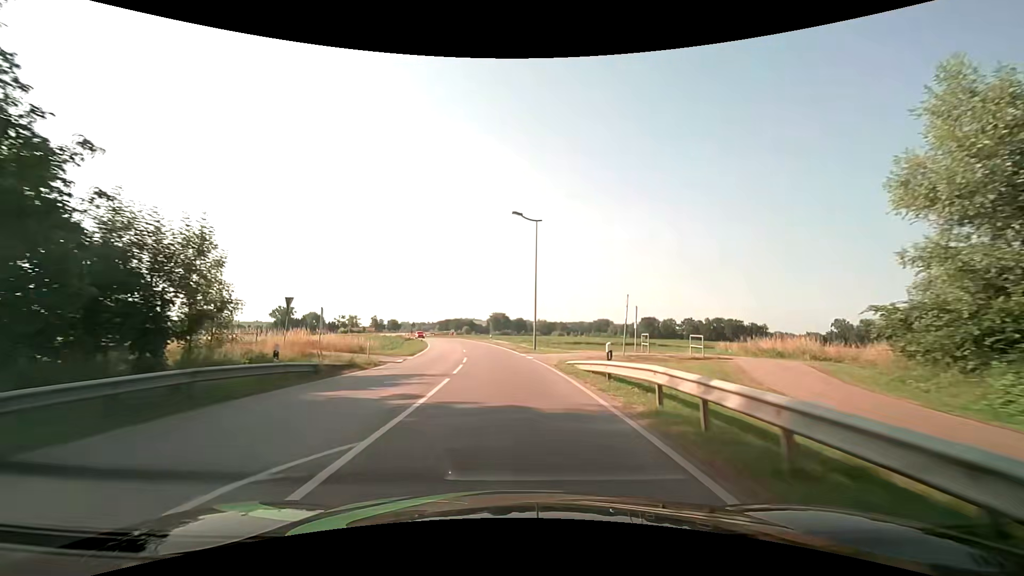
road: secondary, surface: asphalt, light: Day
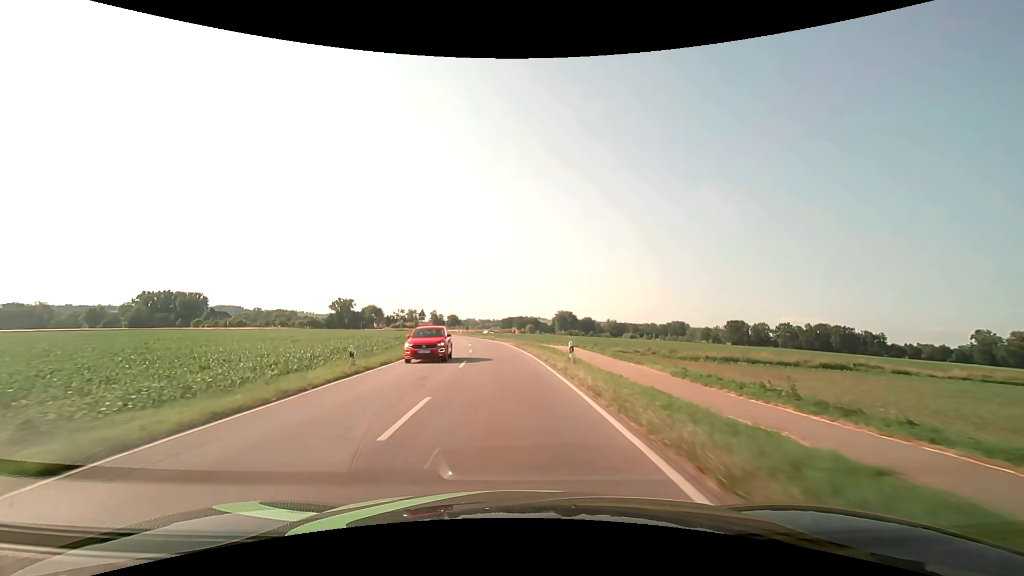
(-2.7, +41.0) m; -8°
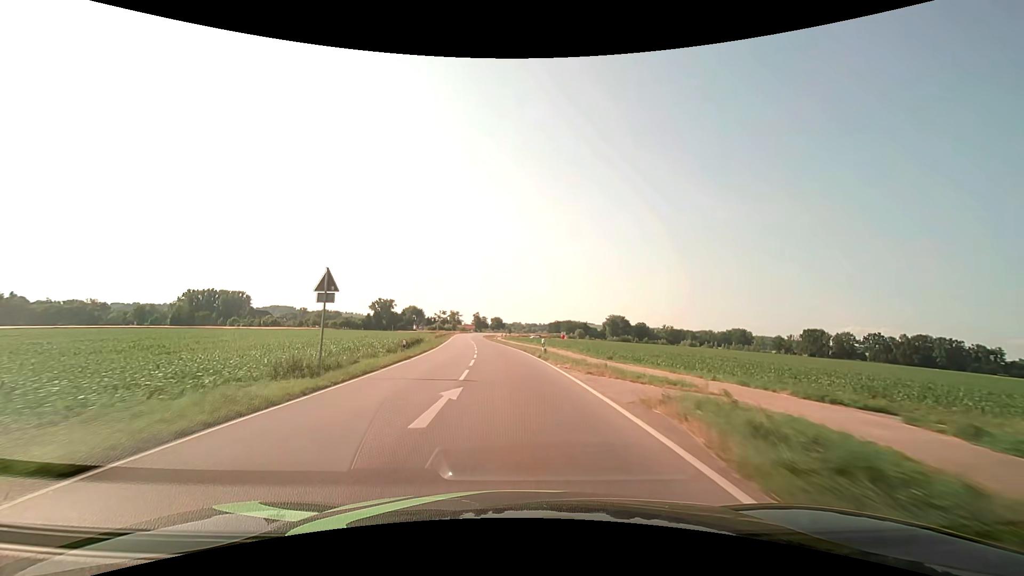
(-1.7, +34.1) m; -5°
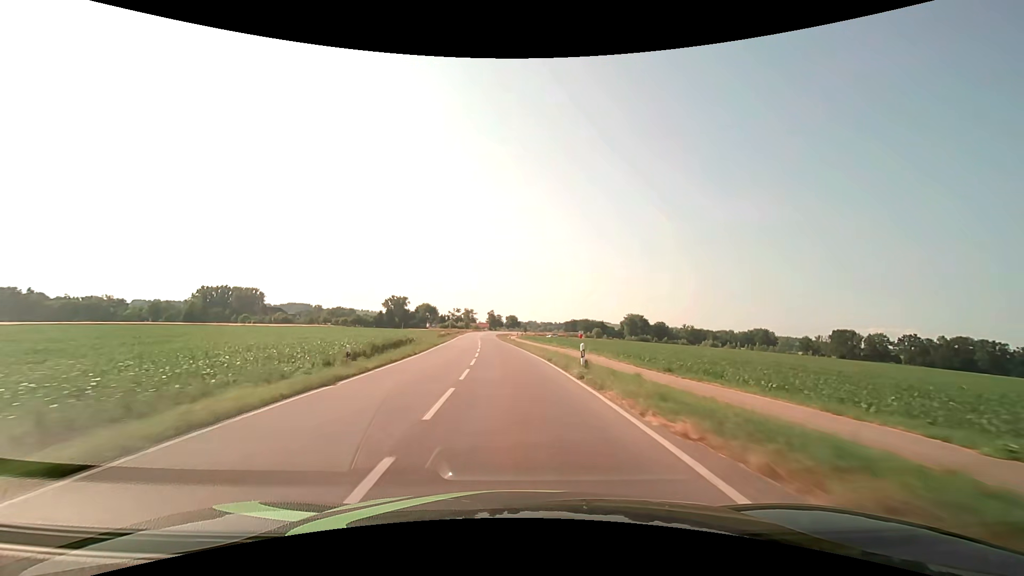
(-0.2, +12.0) m; -2°
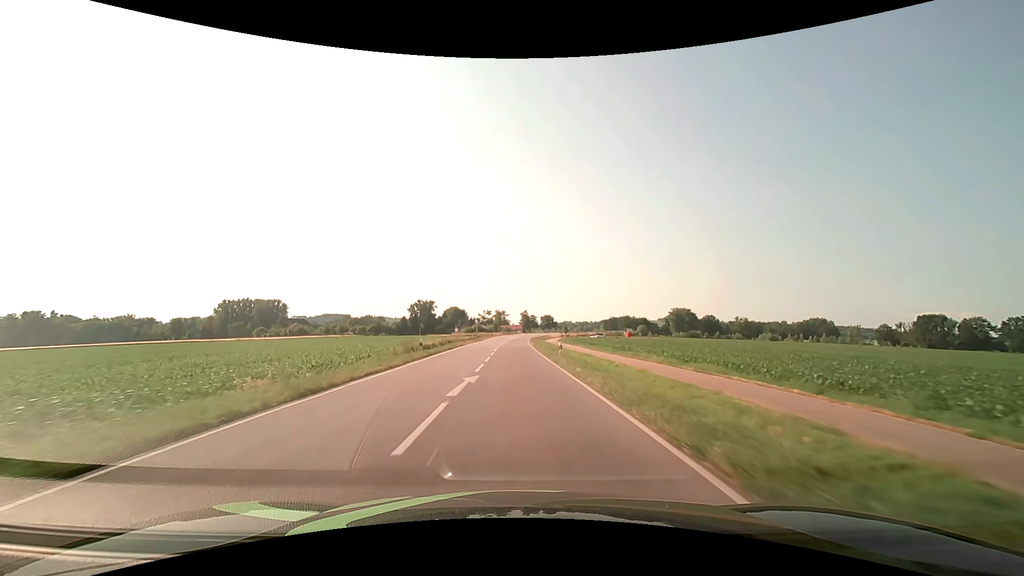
(-1.4, +37.6) m; -4°
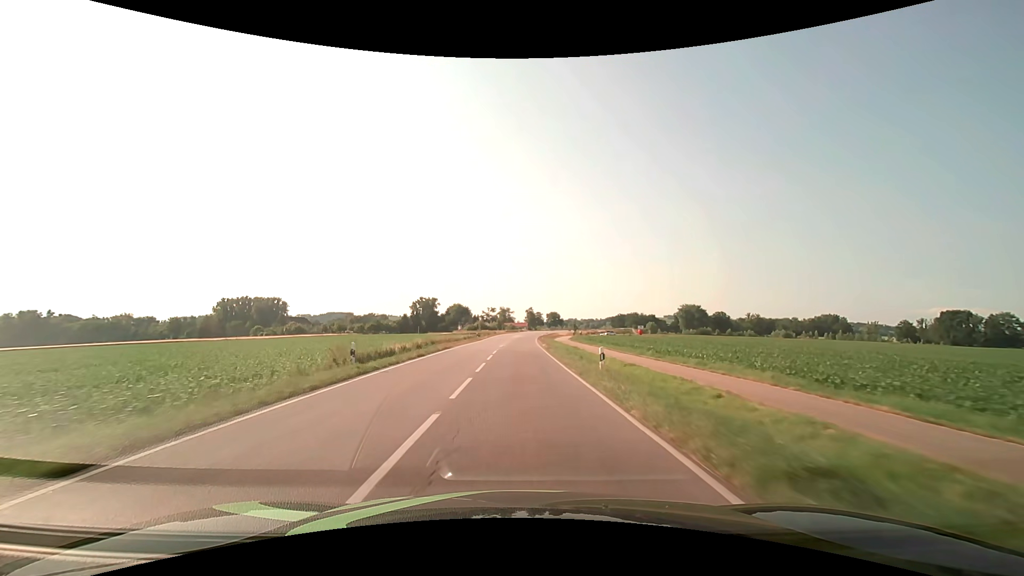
(-0.1, +13.1) m; -1°
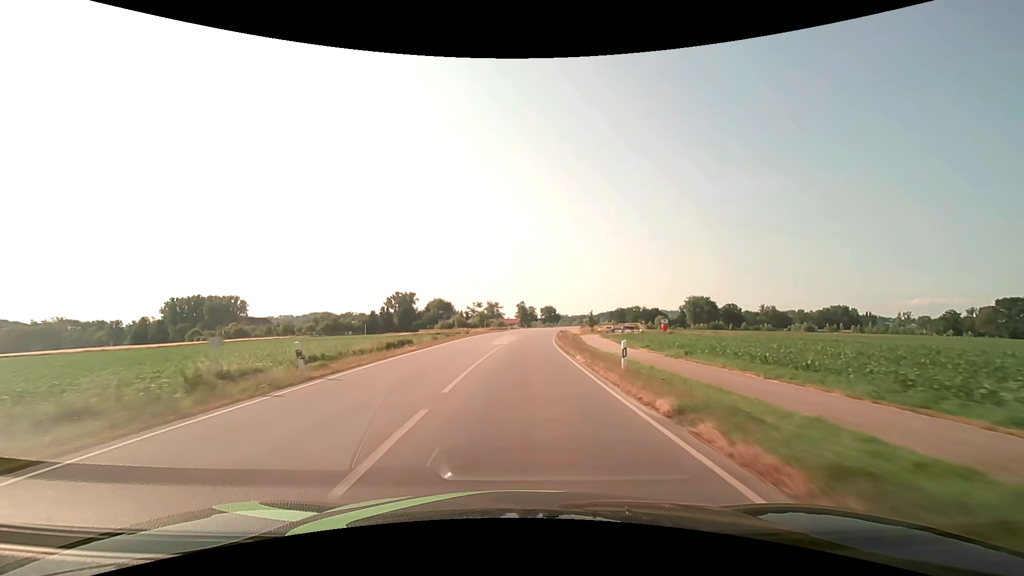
(0.0, +54.1) m; +1°
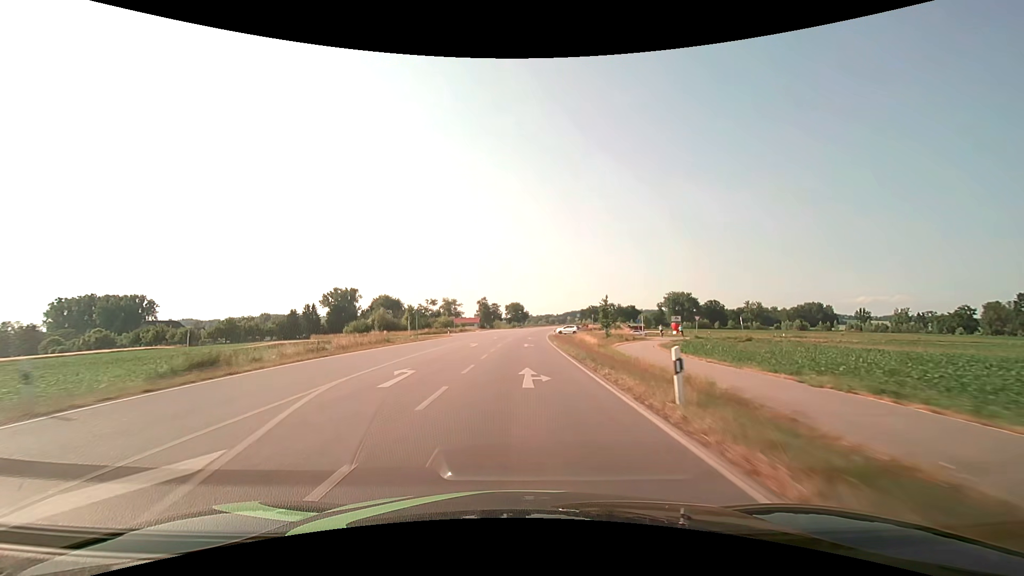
(+1.9, +54.6) m; +4°
(0, +10) (0, +20) (0, +30) (+1, +40) (+1, +50) (+1, +60) (+2, +70) (+3, +80) (+3, +90) (+4, +100) m
